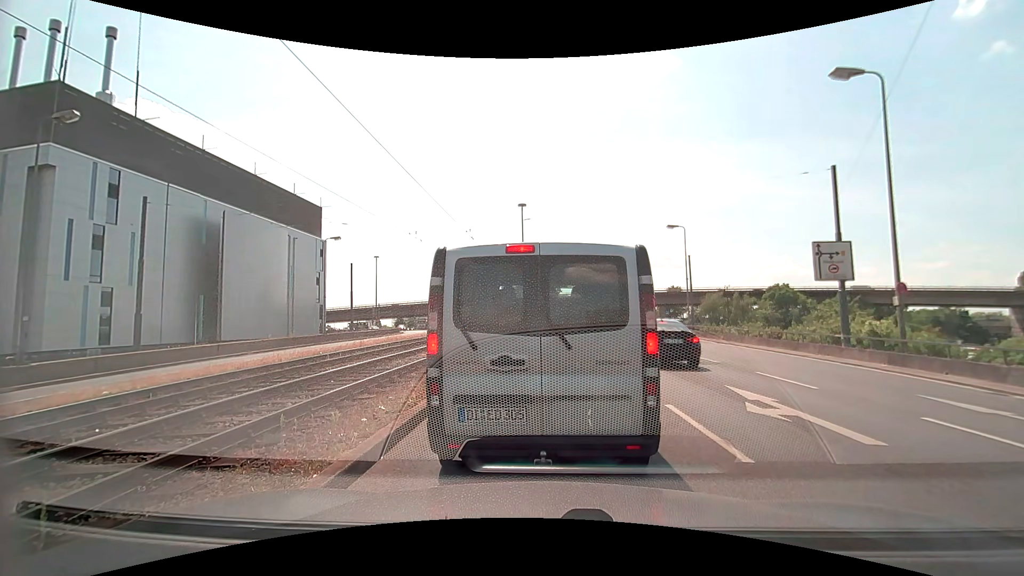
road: primary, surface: asphalt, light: Day
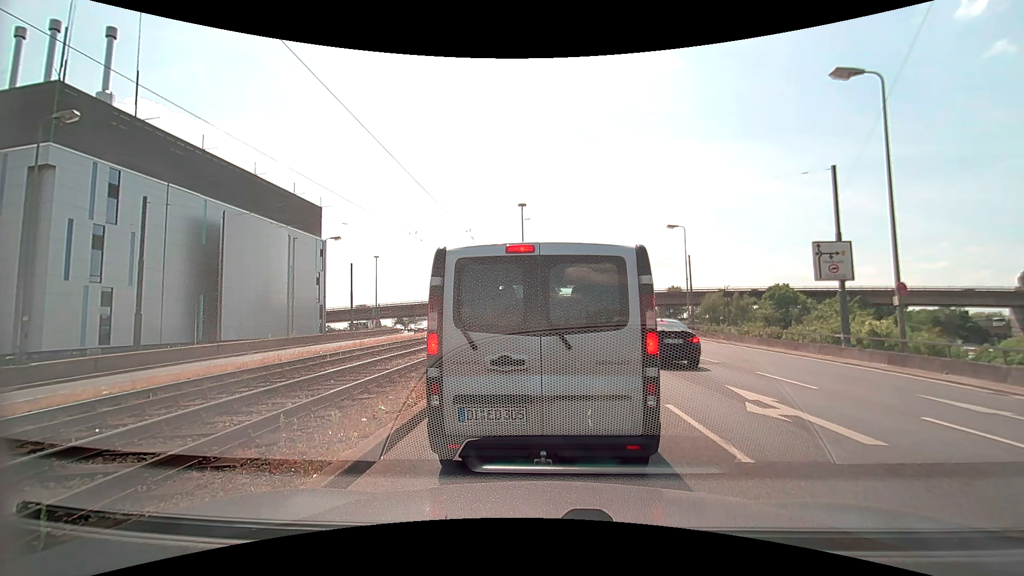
(0.0, 0.0) m; 0°
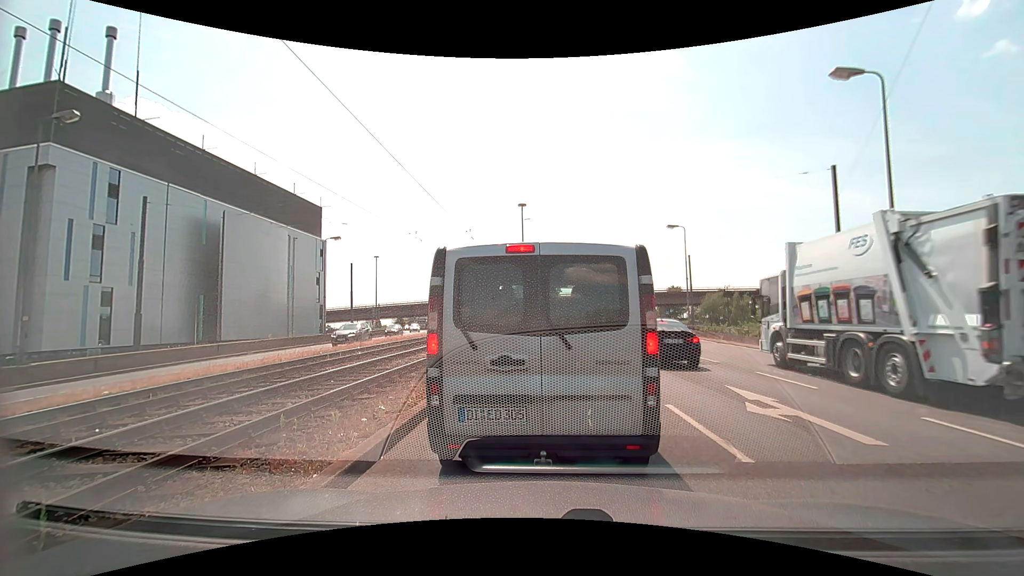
(0.0, 0.0) m; 0°
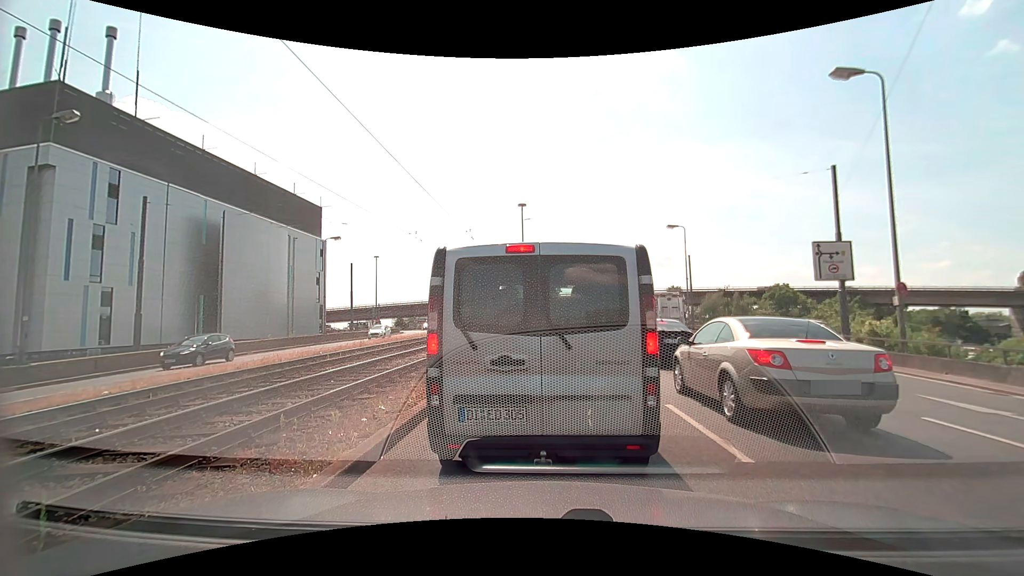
(0.0, 0.0) m; 0°
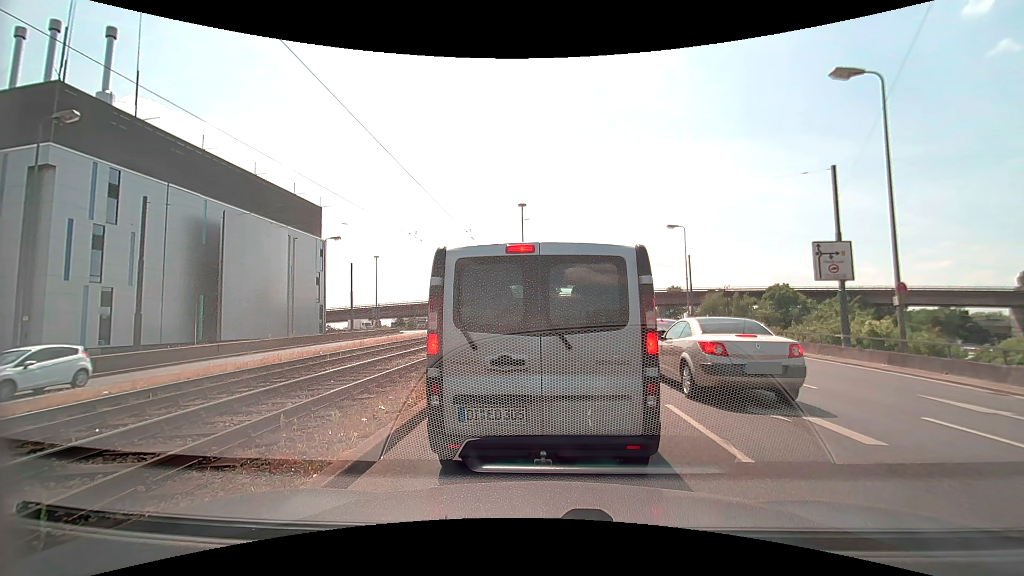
(0.0, 0.0) m; 0°
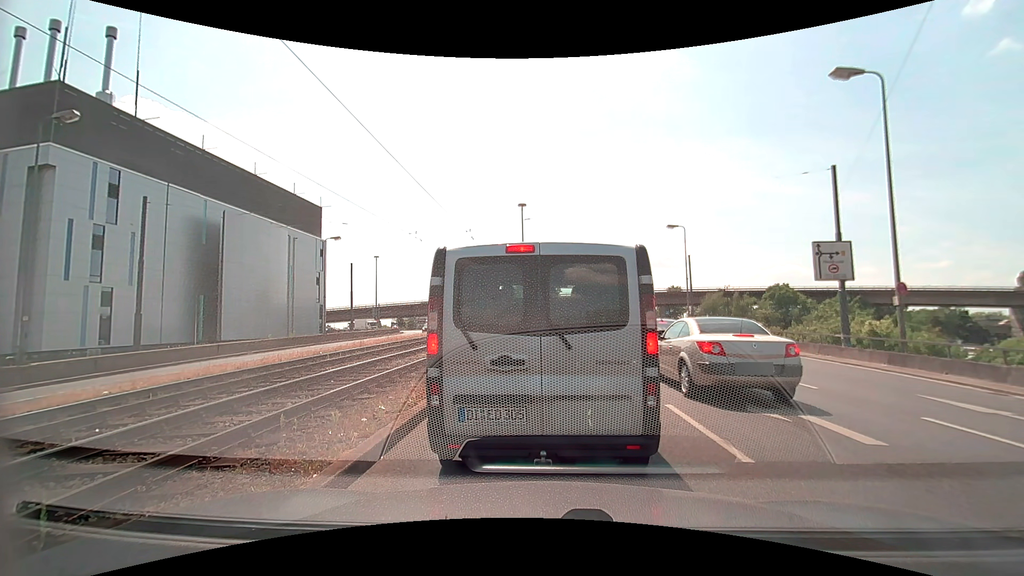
(0.0, 0.0) m; 0°
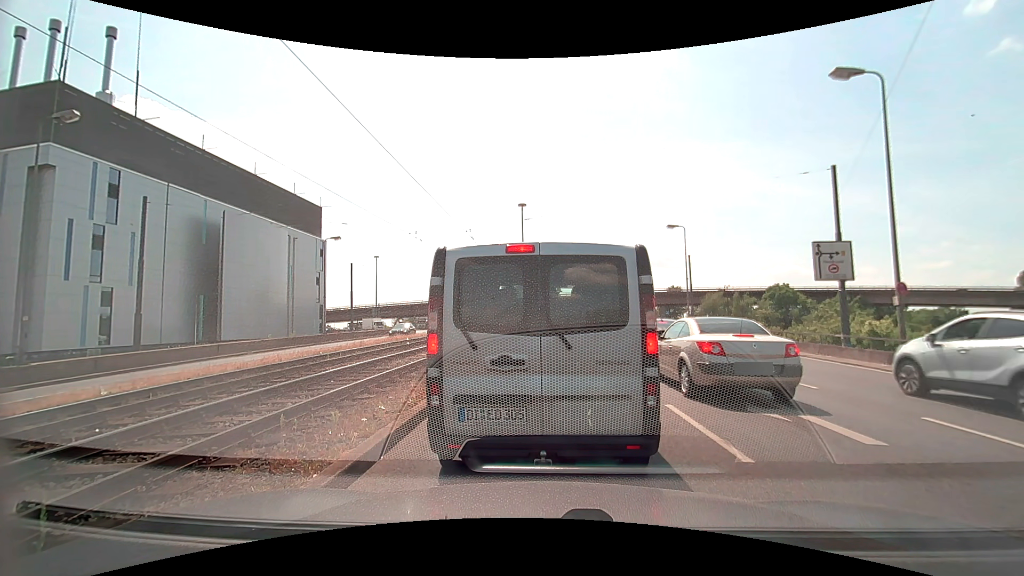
(0.0, 0.0) m; 0°
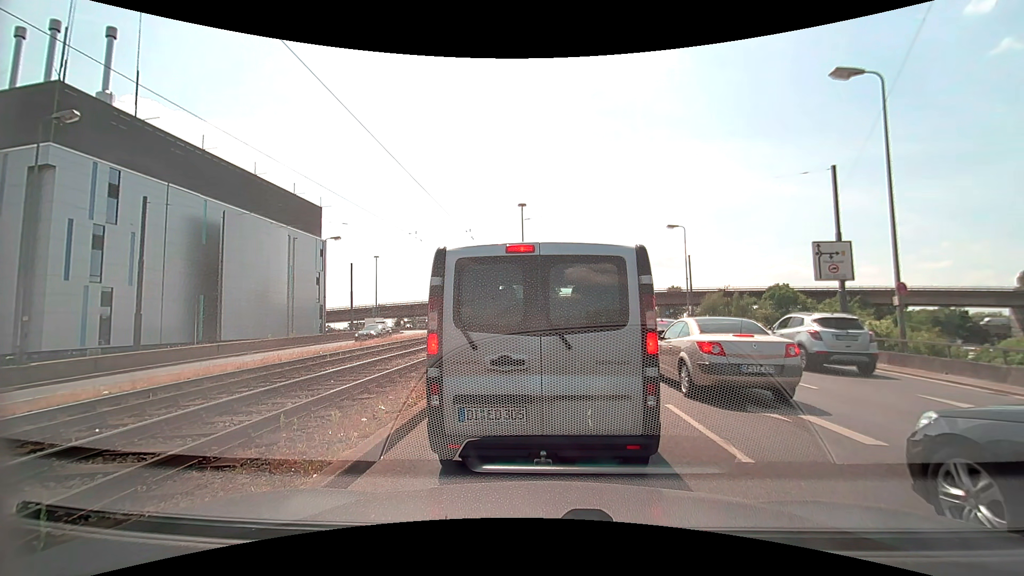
(0.0, 0.0) m; 0°
